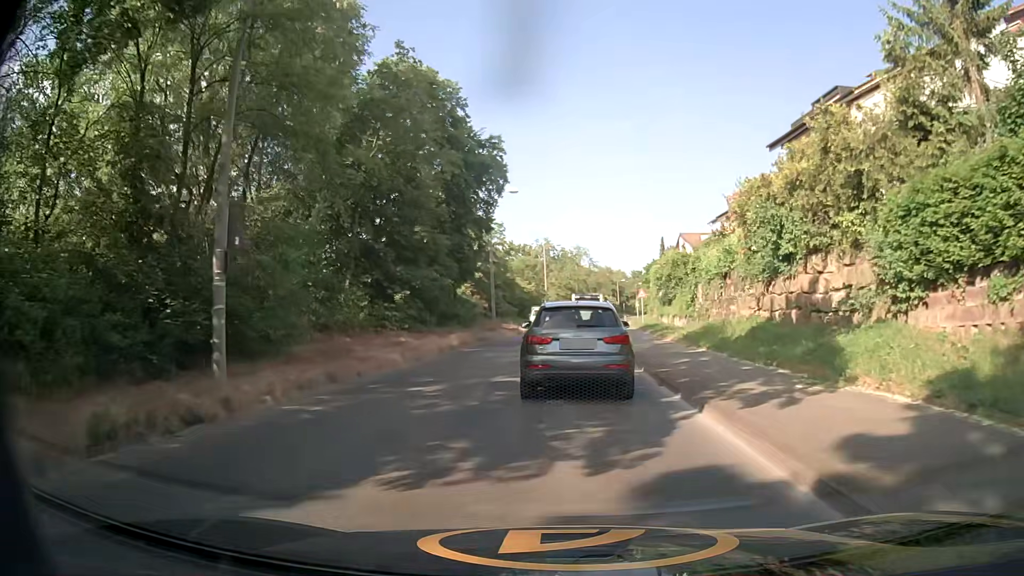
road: tertiary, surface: asphalt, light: Day
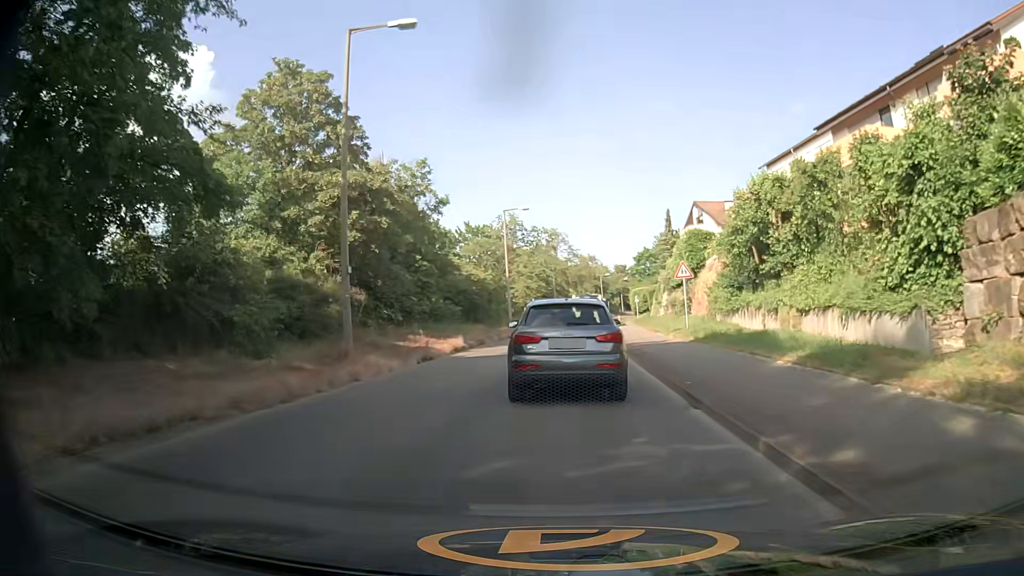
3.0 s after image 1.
(+1.1, +28.2) m; +3°
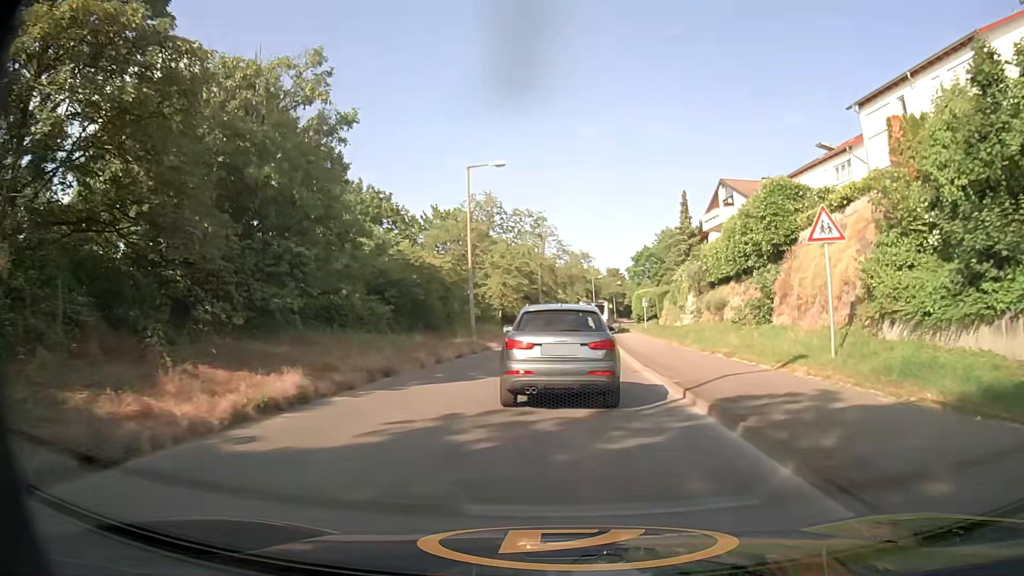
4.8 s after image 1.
(-0.1, +16.9) m; +1°
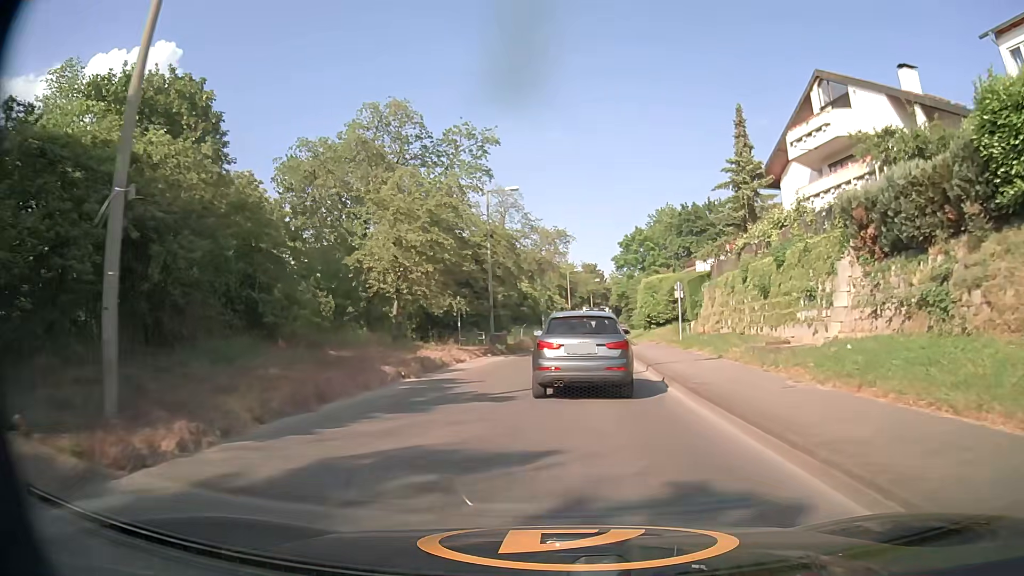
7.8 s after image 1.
(+0.6, +28.6) m; +3°
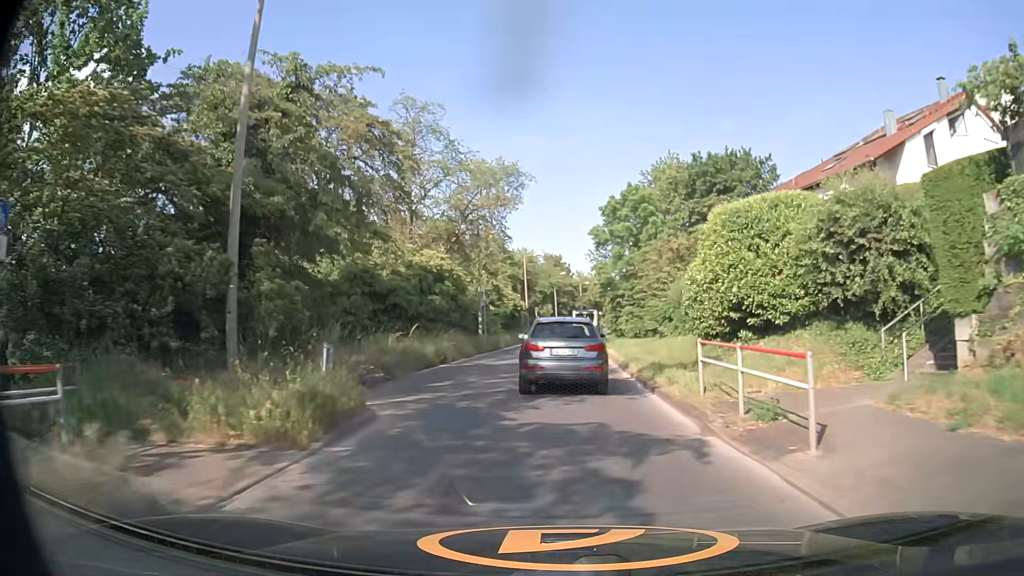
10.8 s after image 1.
(+1.1, +31.1) m; +3°
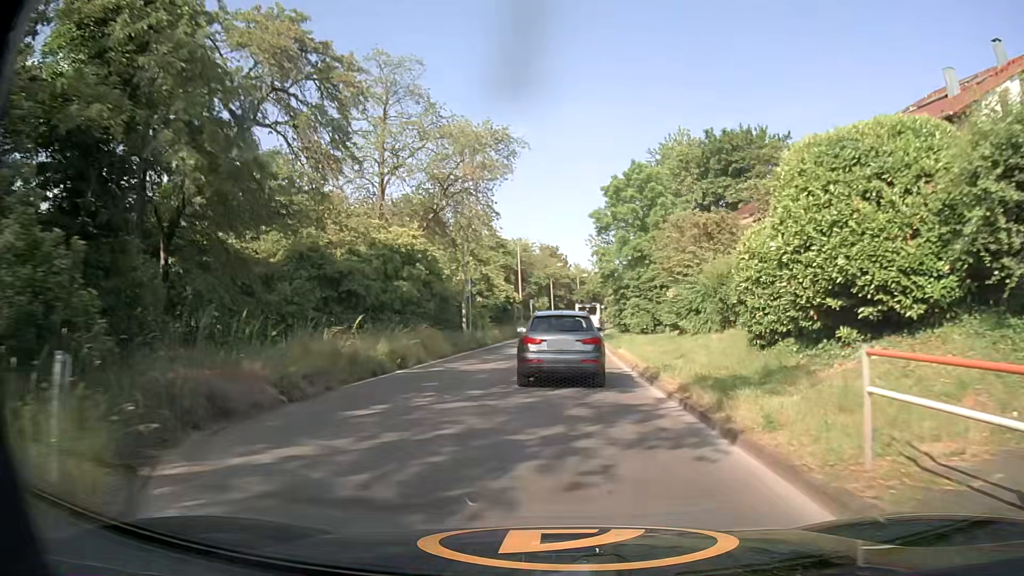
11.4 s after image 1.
(0.0, +6.6) m; +1°
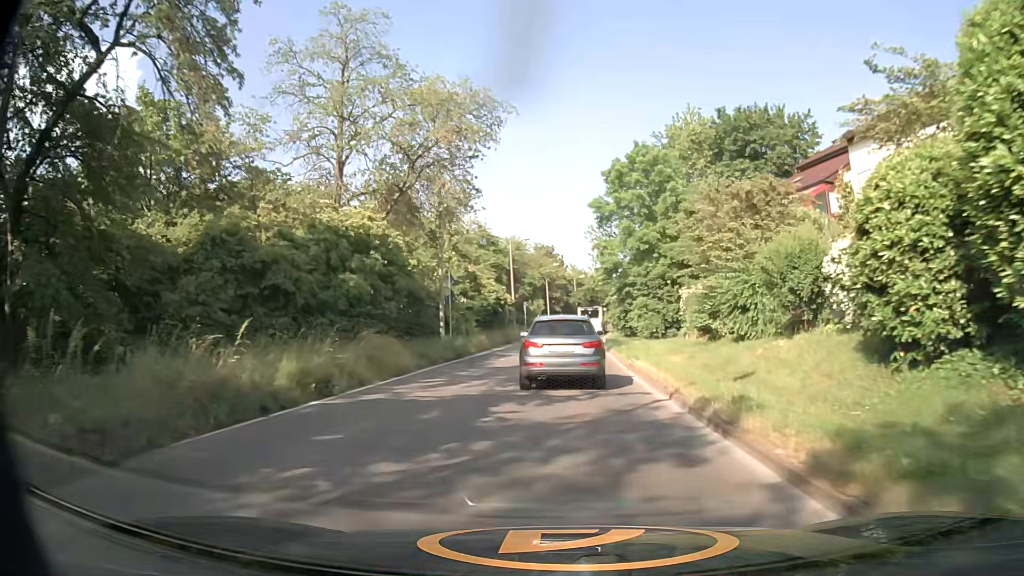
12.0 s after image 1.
(0.0, +6.6) m; 0°
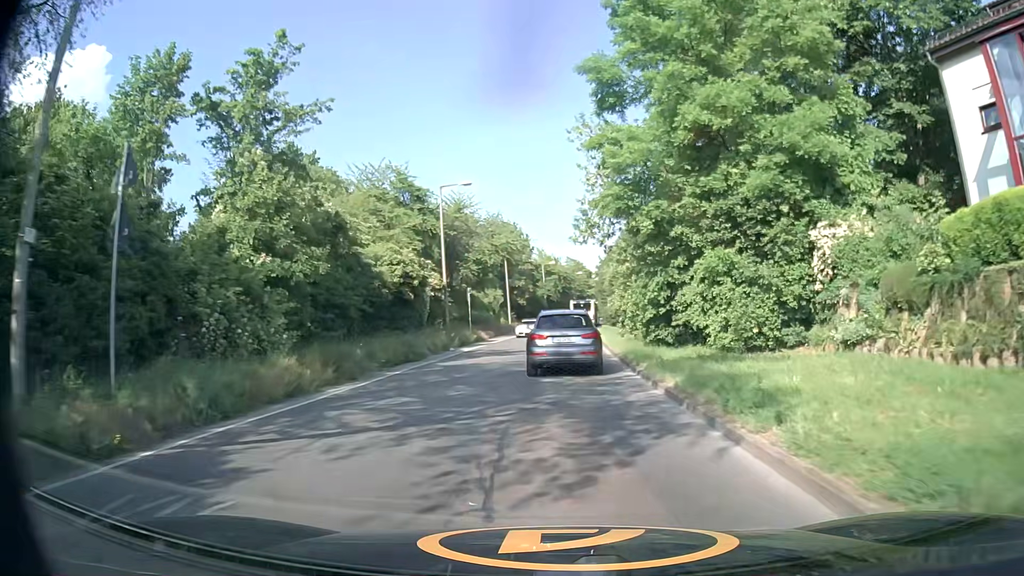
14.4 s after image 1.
(+0.5, +26.8) m; +3°
(0, +10) (0, +20) (0, +30) (0, +40) (0, +50) (+1, +60) (+2, +70) (+2, +80) (+3, +90) (+4, +100) m
